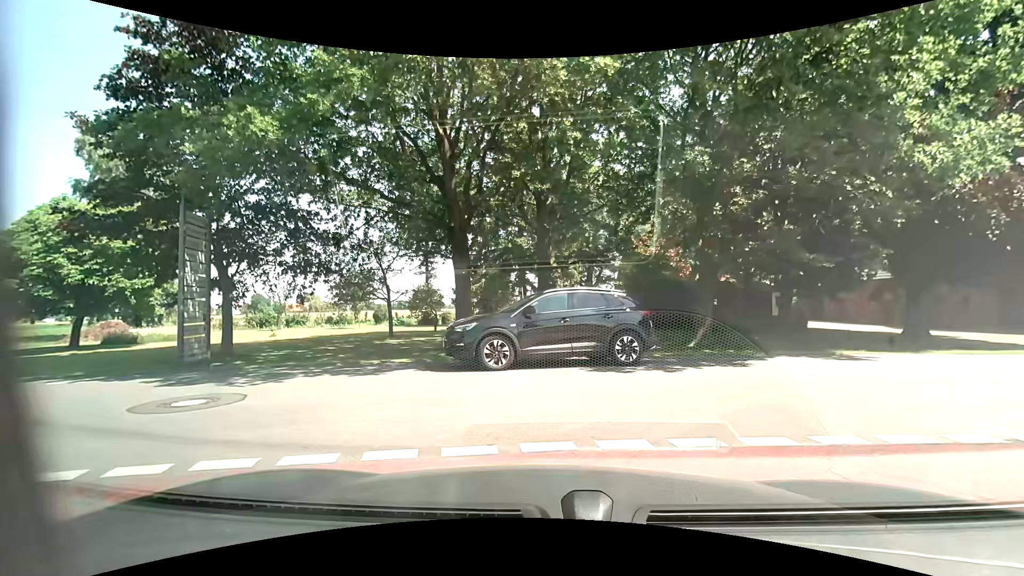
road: unclassified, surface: asphalt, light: Day
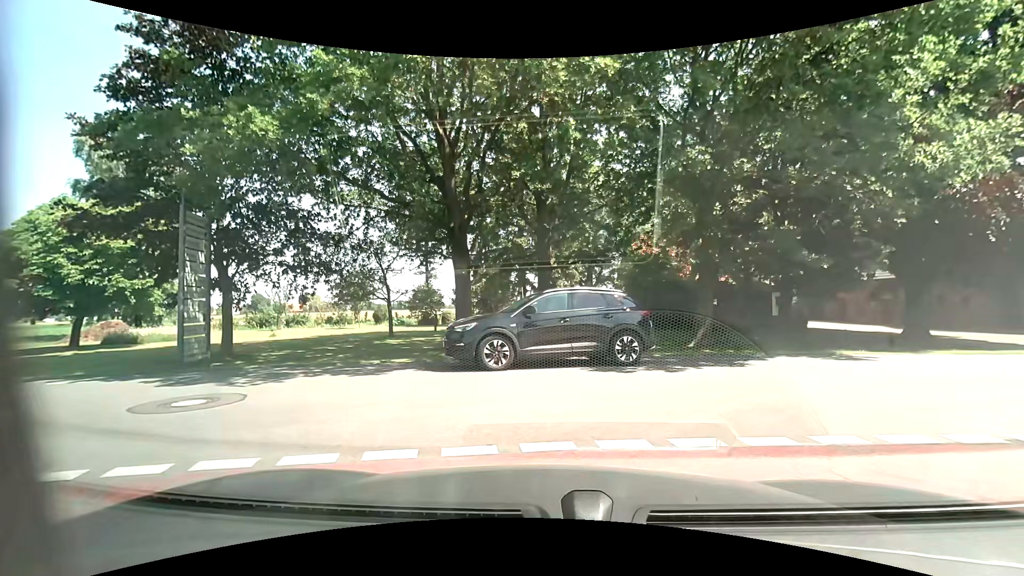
(0.0, 0.0) m; 0°
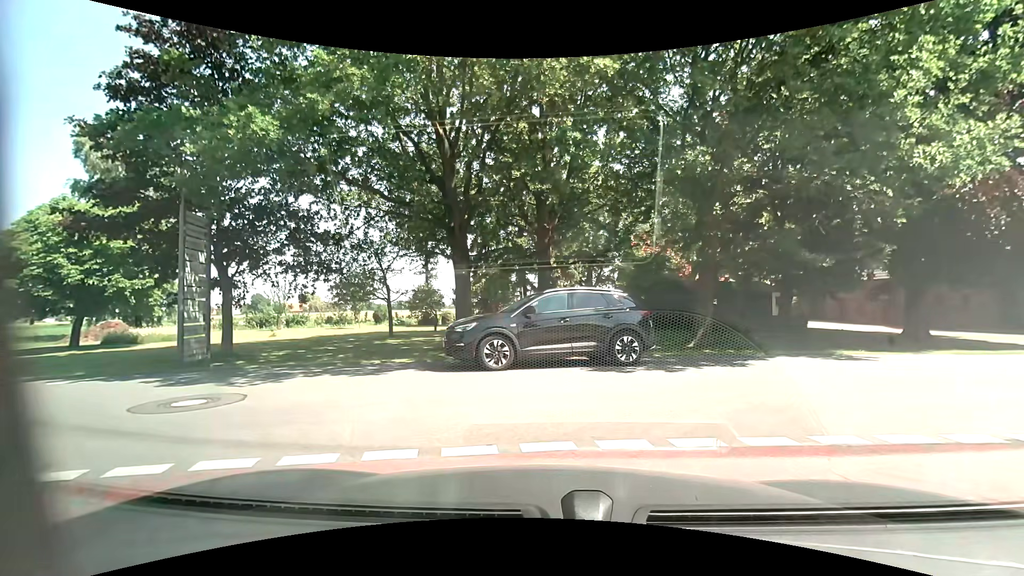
(0.0, 0.0) m; 0°
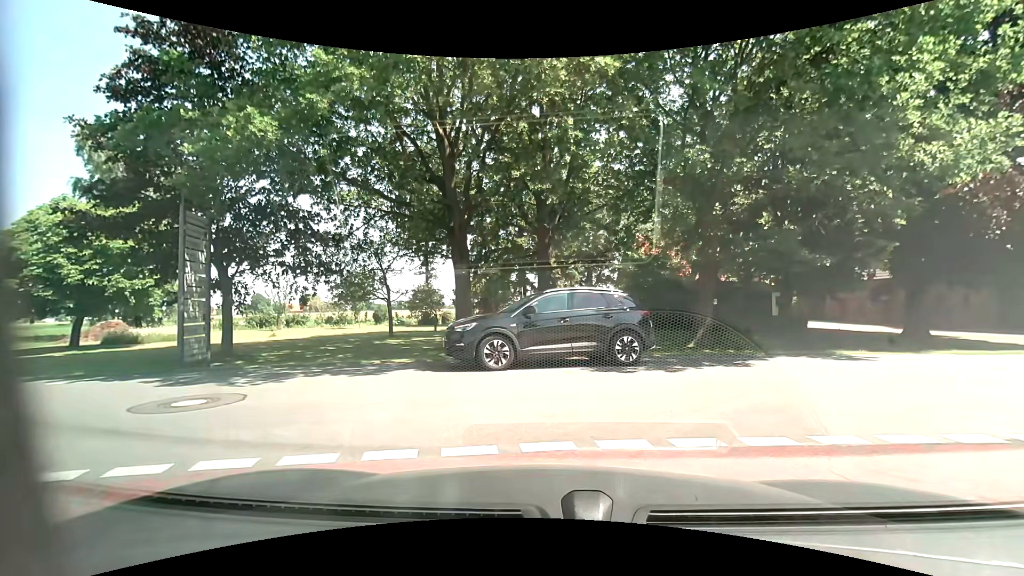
(0.0, 0.0) m; 0°
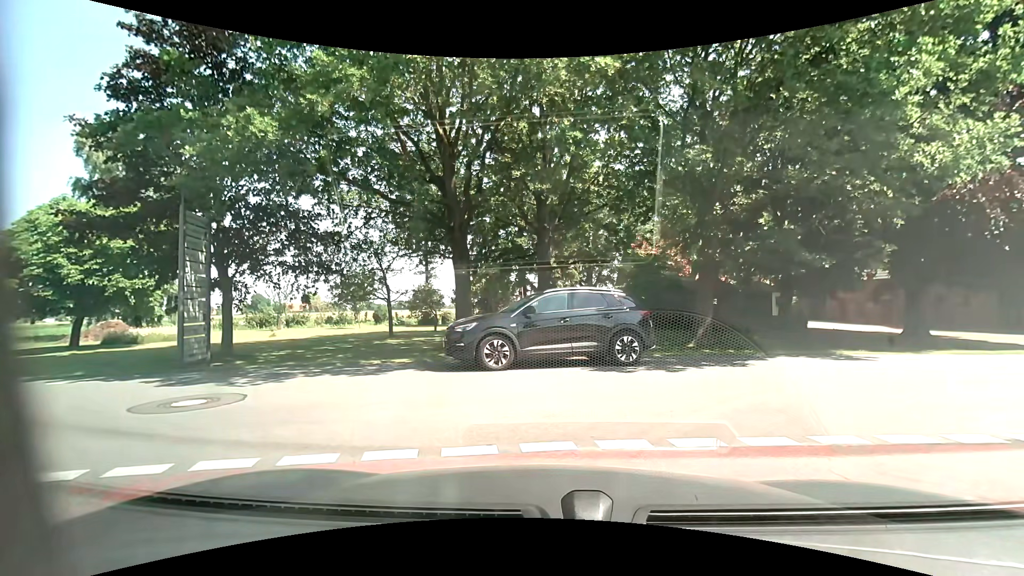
(0.0, 0.0) m; 0°
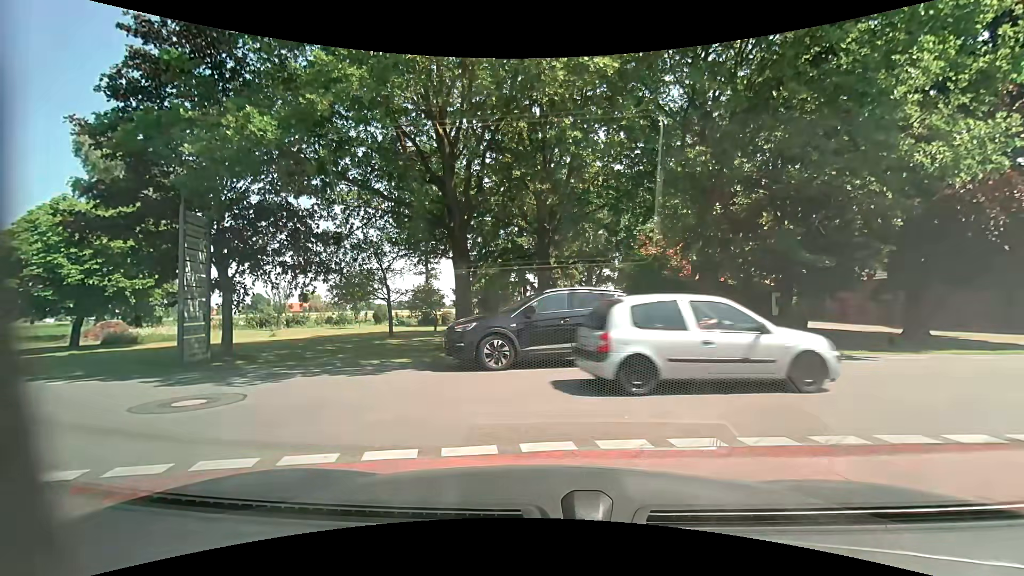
(0.0, 0.0) m; 0°
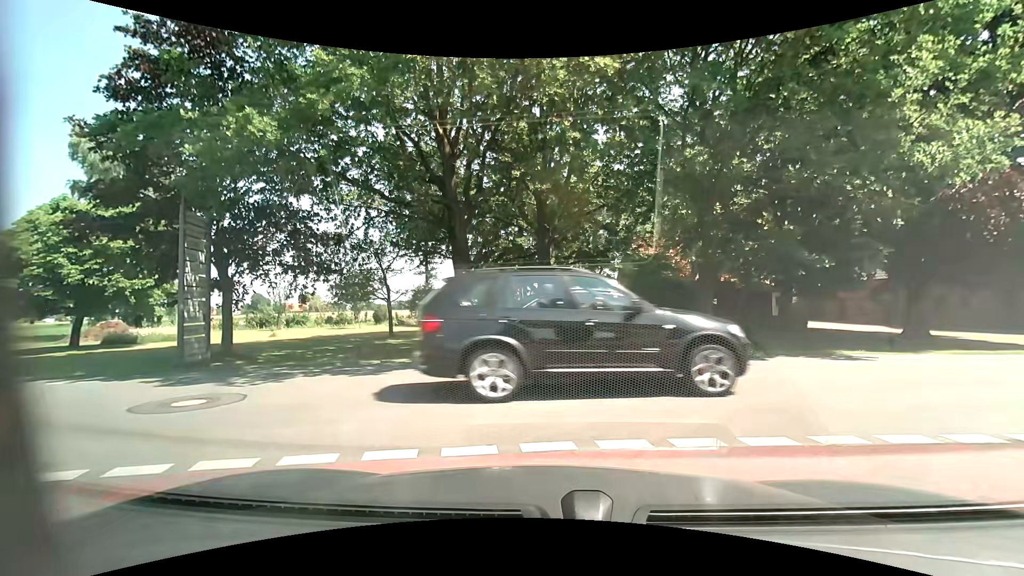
(0.0, 0.0) m; 0°
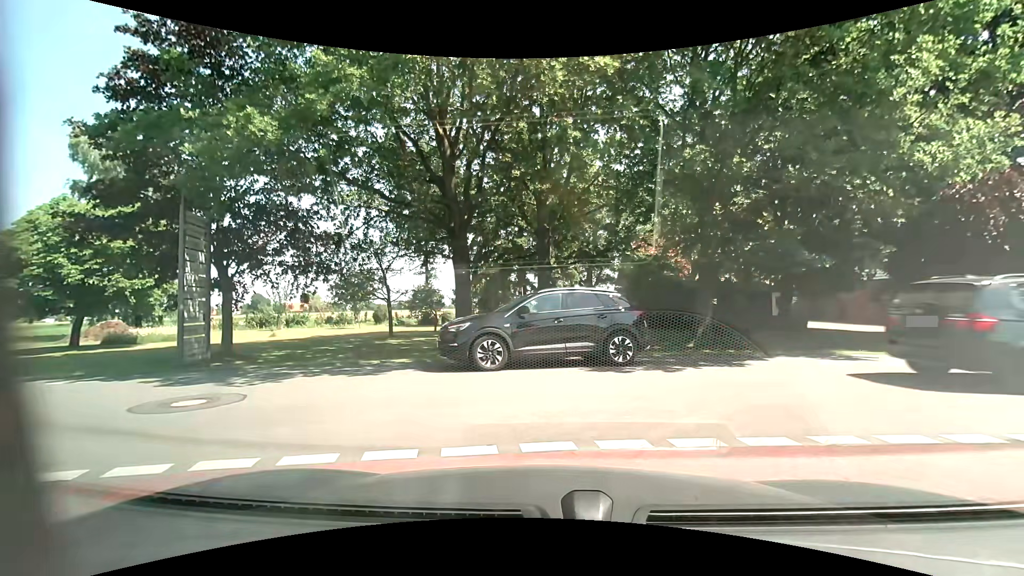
(0.0, 0.0) m; 0°
